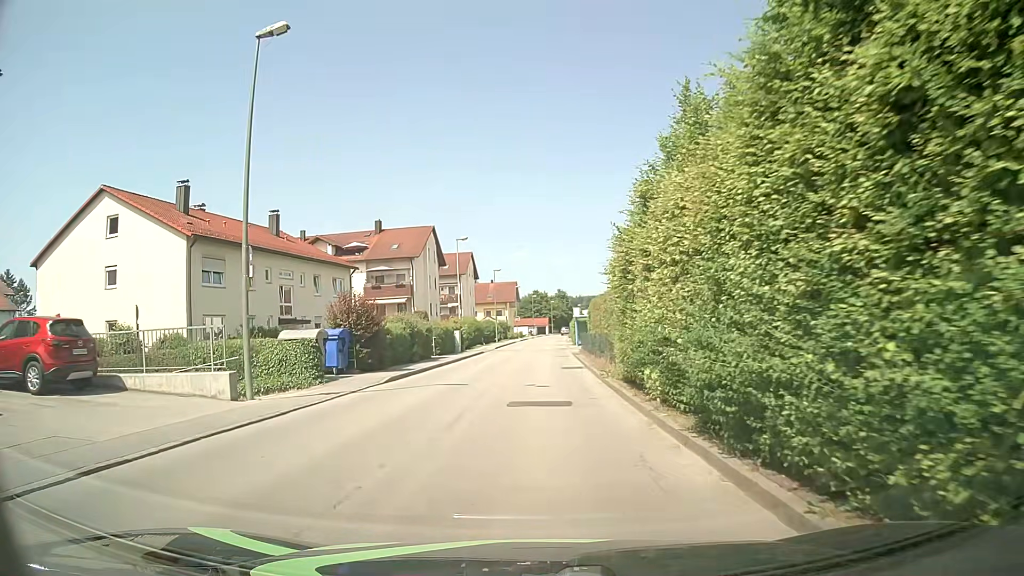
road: unclassified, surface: asphalt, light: Day
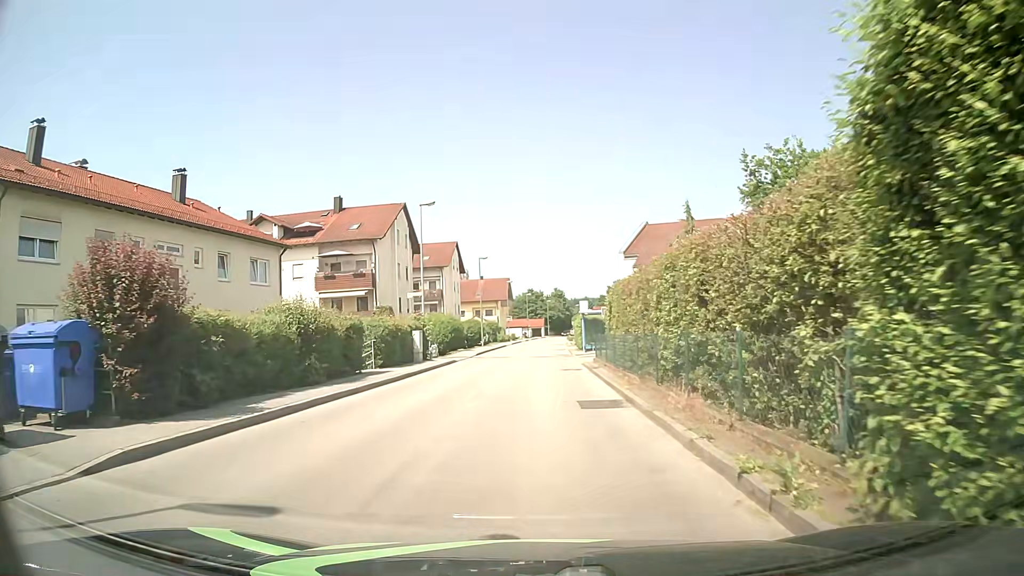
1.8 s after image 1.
(+0.2, +13.5) m; 0°
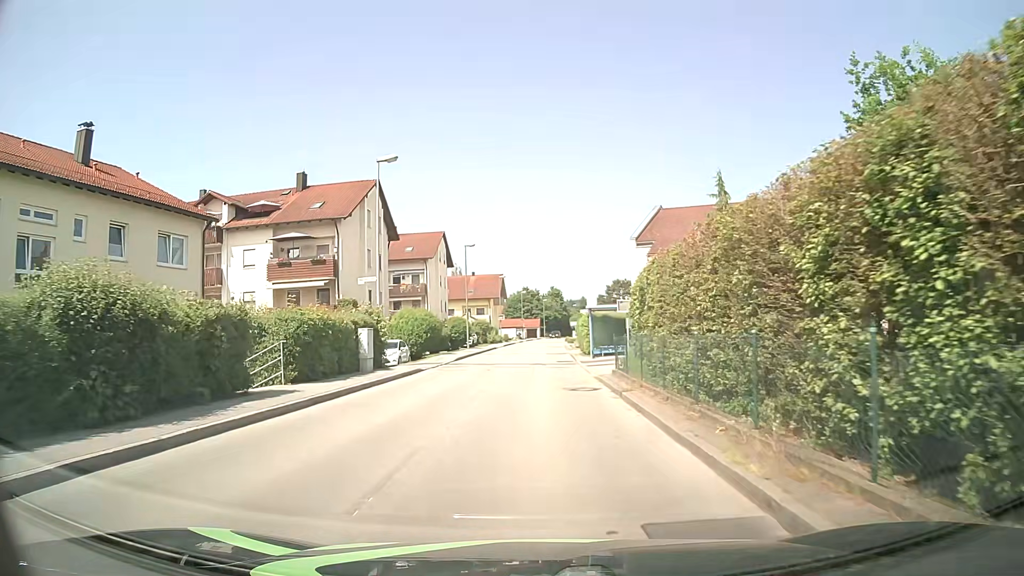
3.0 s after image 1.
(+0.1, +8.9) m; +1°
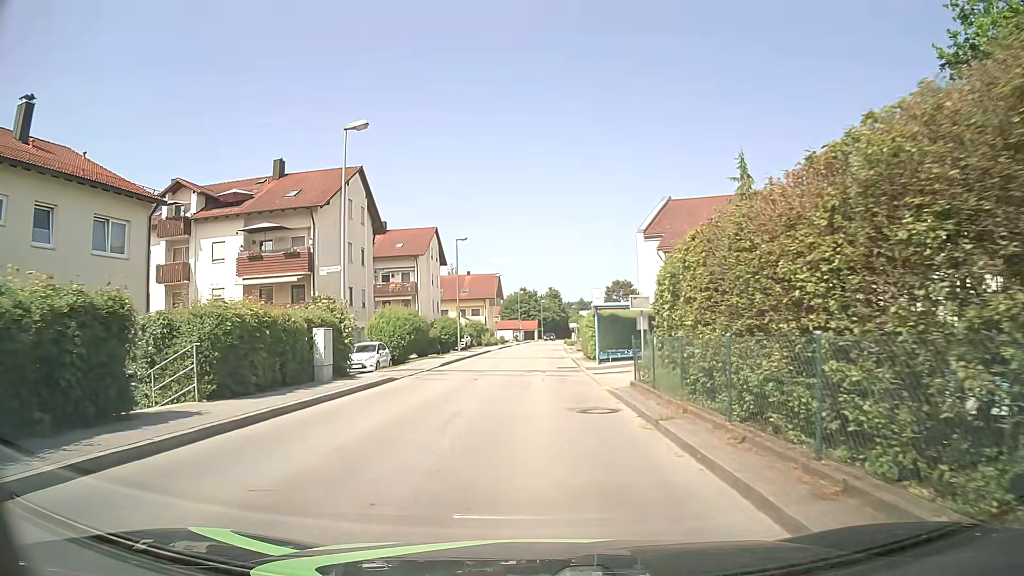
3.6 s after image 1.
(0.0, +4.5) m; 0°
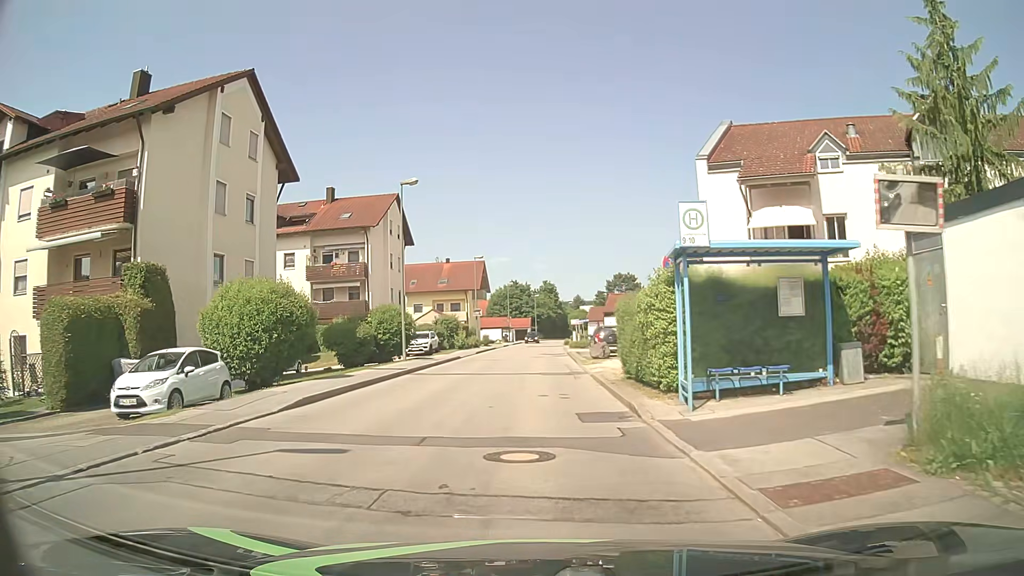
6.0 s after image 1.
(+0.2, +17.9) m; +1°
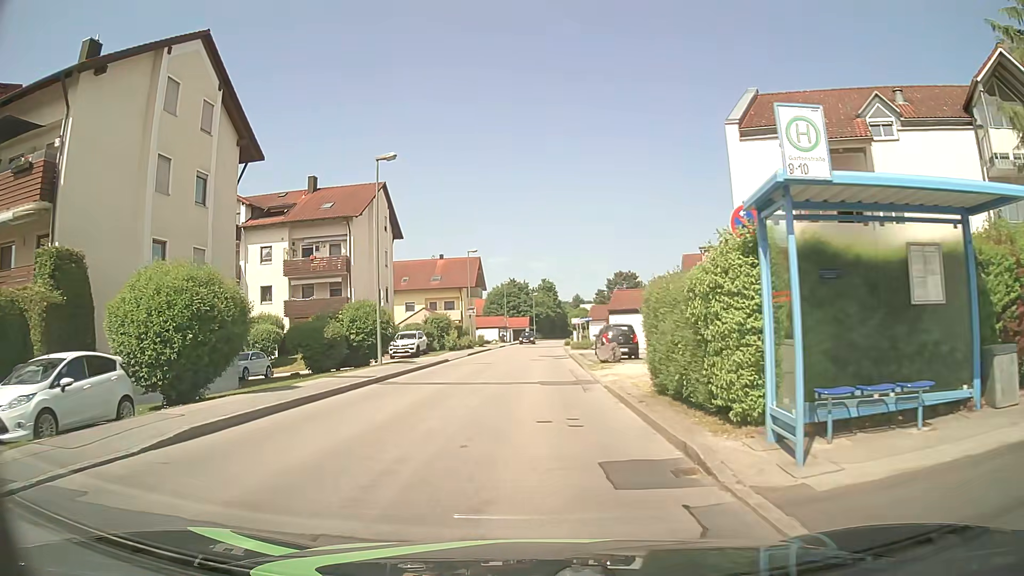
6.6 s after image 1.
(0.0, +4.5) m; +1°
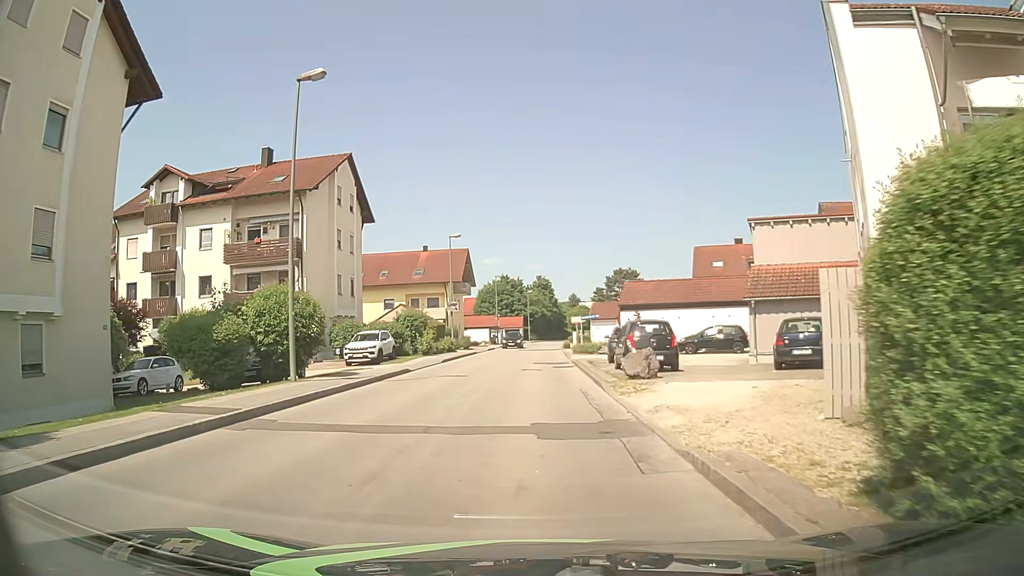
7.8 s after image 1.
(0.0, +8.9) m; +1°
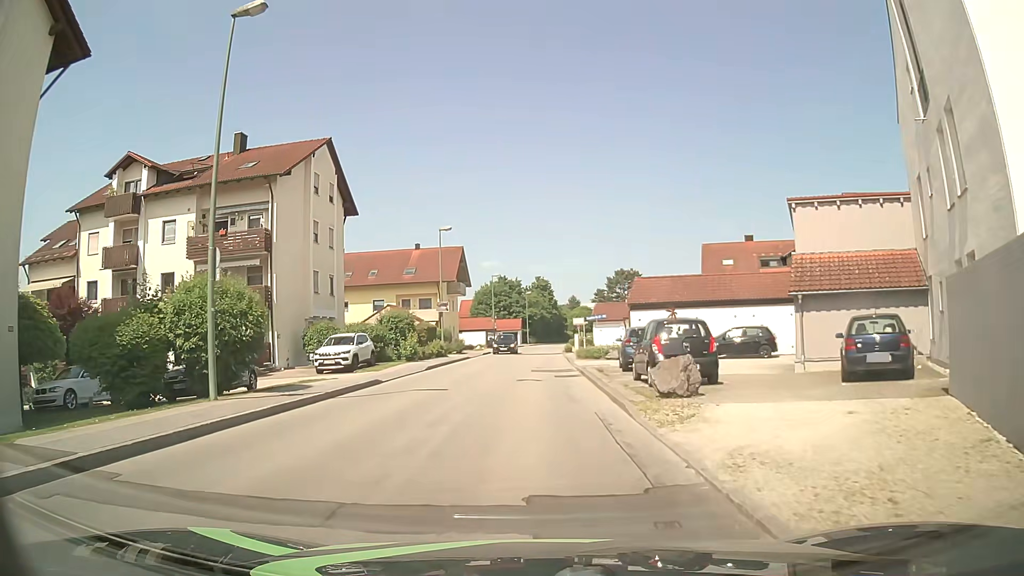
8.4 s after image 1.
(-0.1, +4.4) m; -1°
(0, +10) (0, +20) (0, +30) (0, +40) (0, +50) (0, +60) (+1, +70) (+1, +80) (+2, +90) (+3, +100) m
